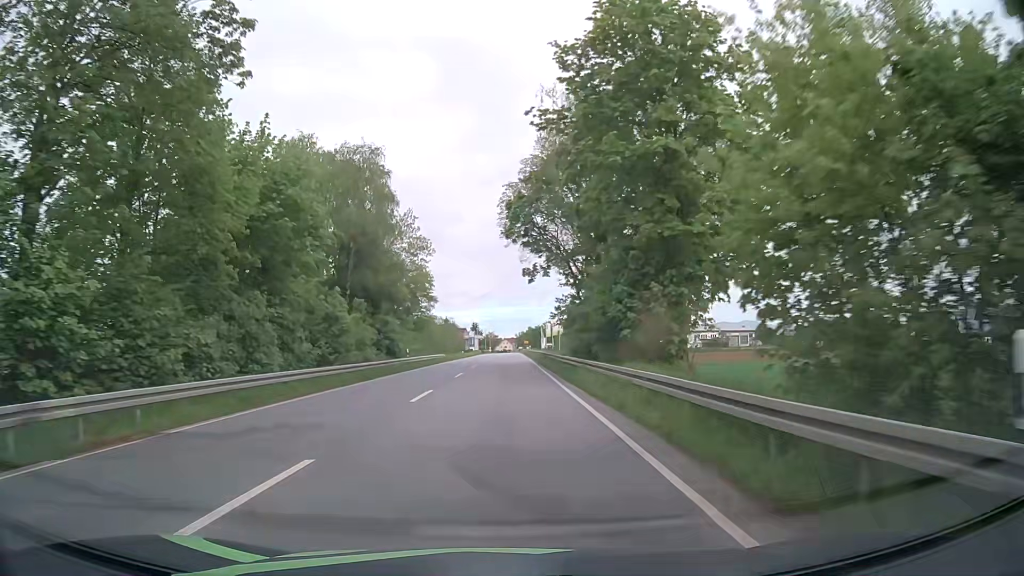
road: primary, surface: asphalt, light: Day
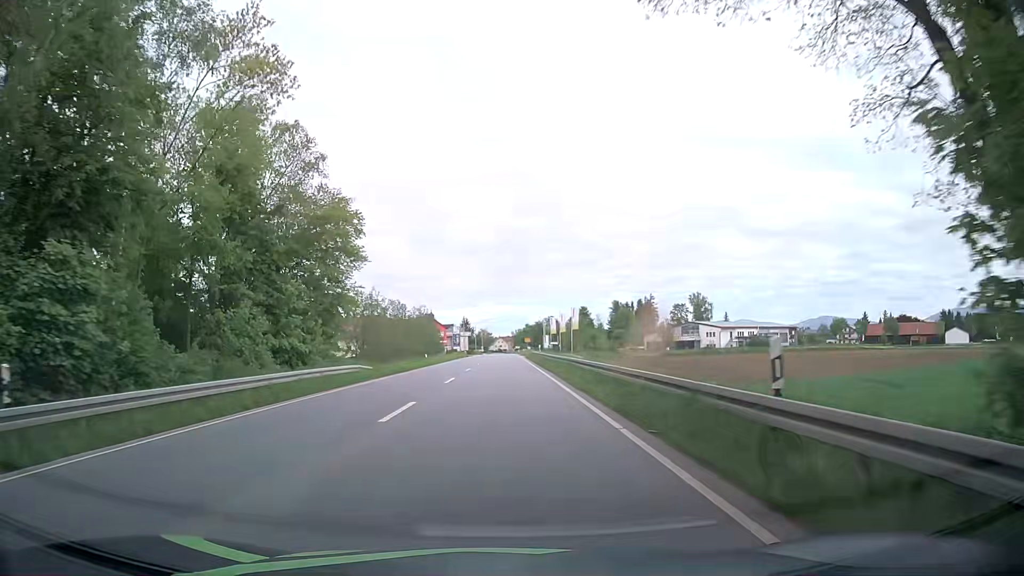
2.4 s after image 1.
(+0.3, +40.1) m; +1°
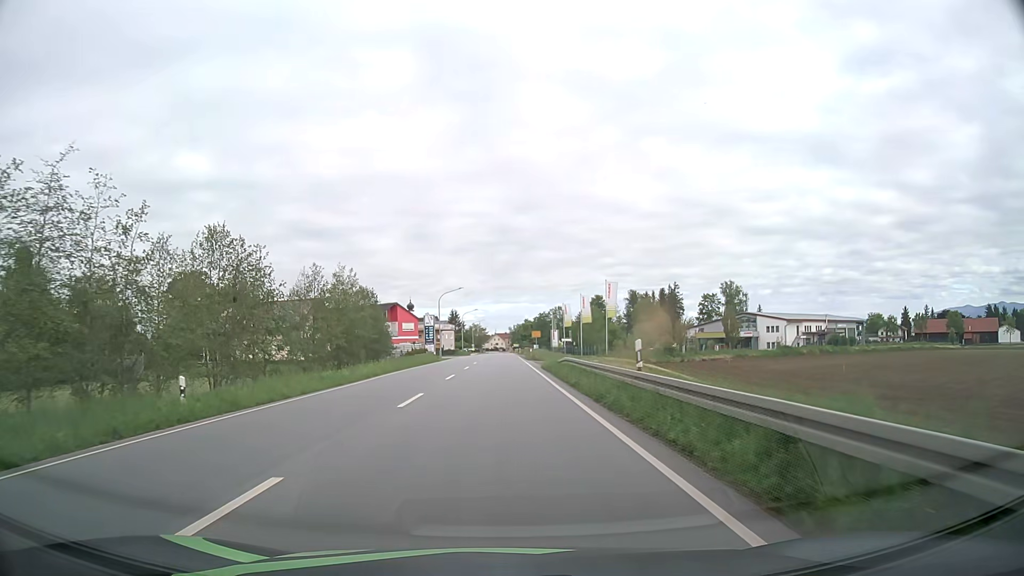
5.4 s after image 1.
(+0.1, +45.1) m; 0°
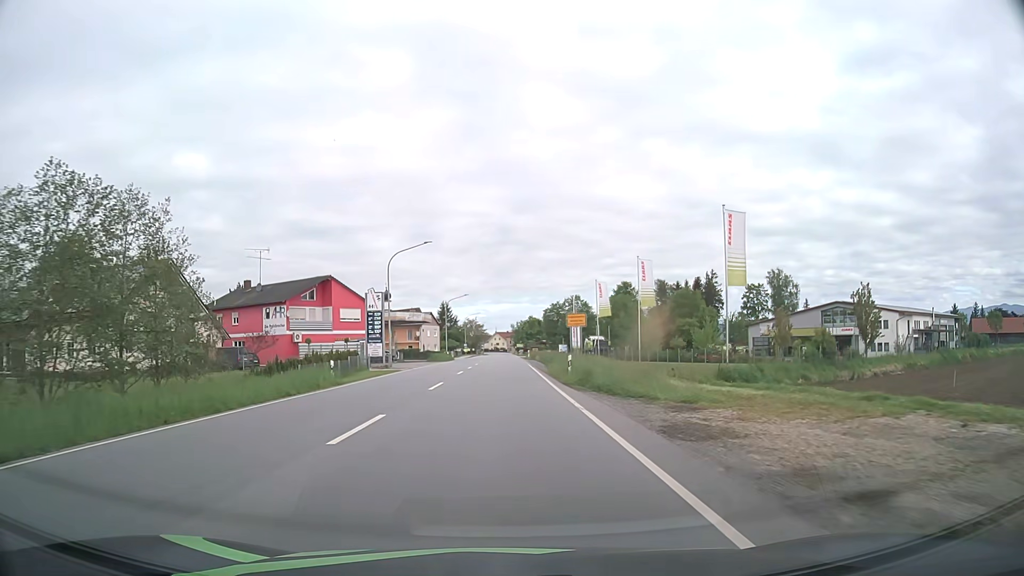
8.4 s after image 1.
(-0.1, +41.8) m; 0°
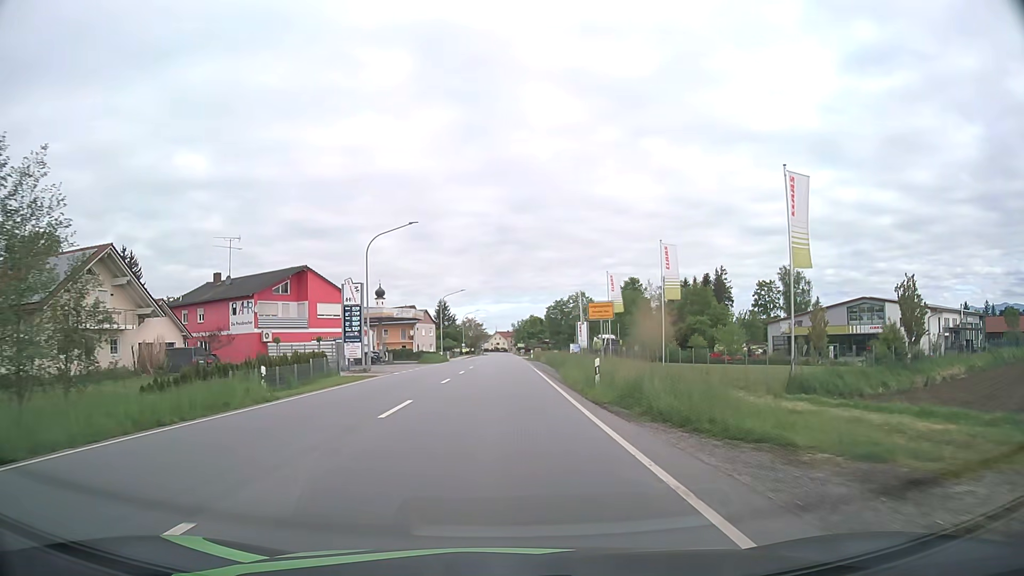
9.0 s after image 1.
(0.0, +8.4) m; 0°
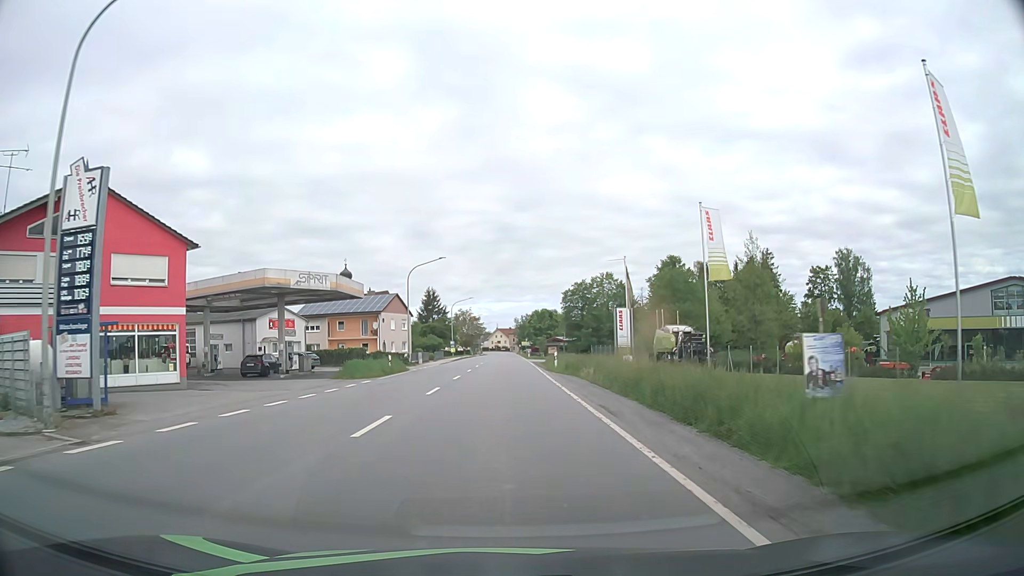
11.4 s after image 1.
(-0.1, +33.0) m; 0°
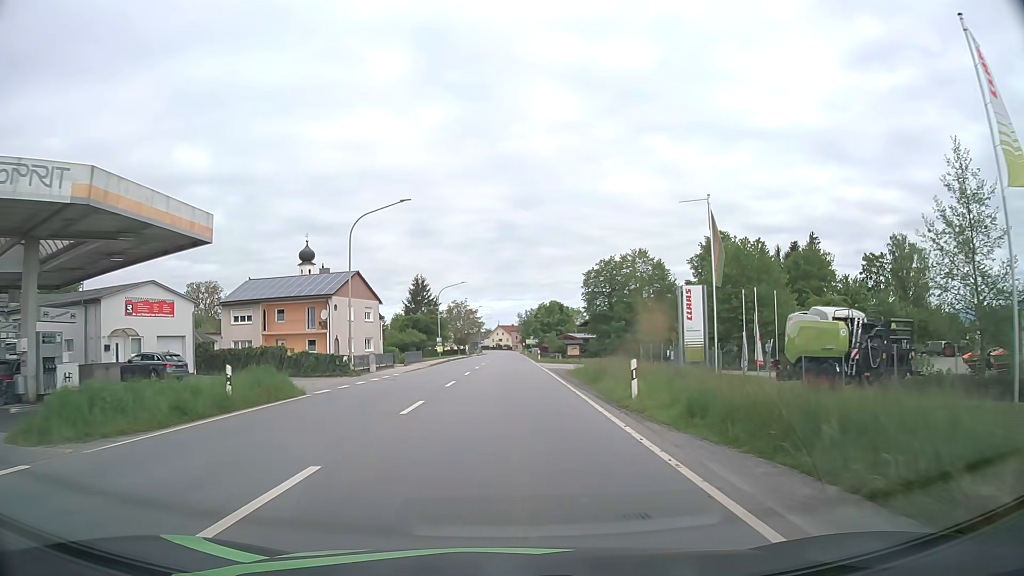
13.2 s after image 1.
(0.0, +23.7) m; 0°
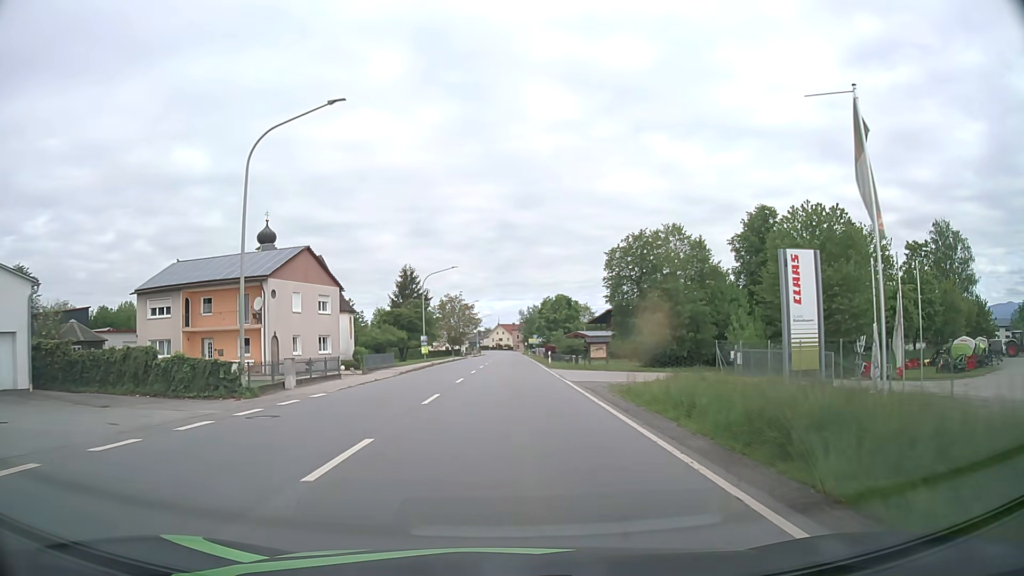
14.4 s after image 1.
(0.0, +15.9) m; 0°
(0, +10) (0, +20) (0, +30) (0, +40) (0, +50) (+1, +60) (+1, +70) (+1, +80) (+1, +90) (+1, +100) m
